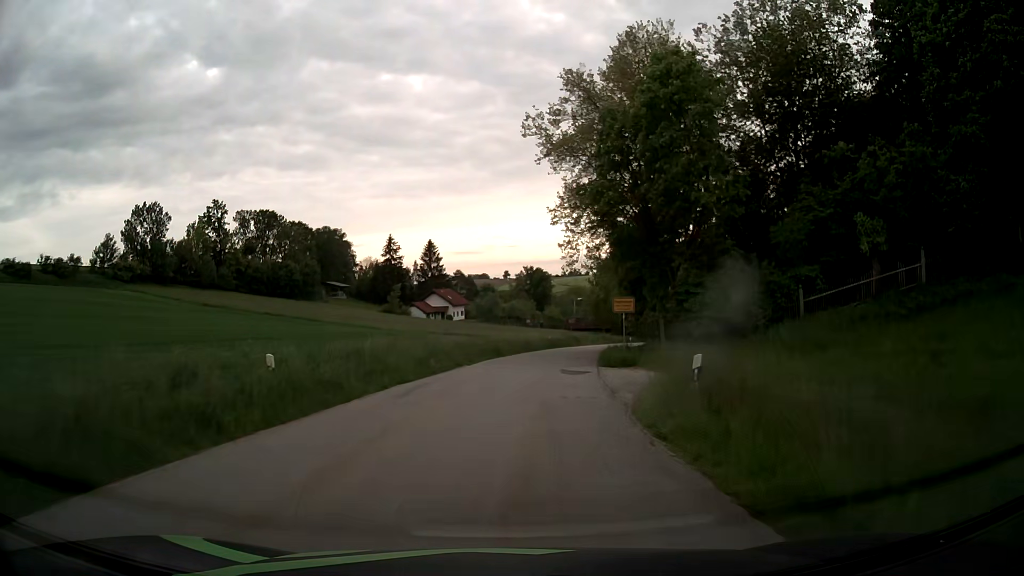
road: tertiary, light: Day
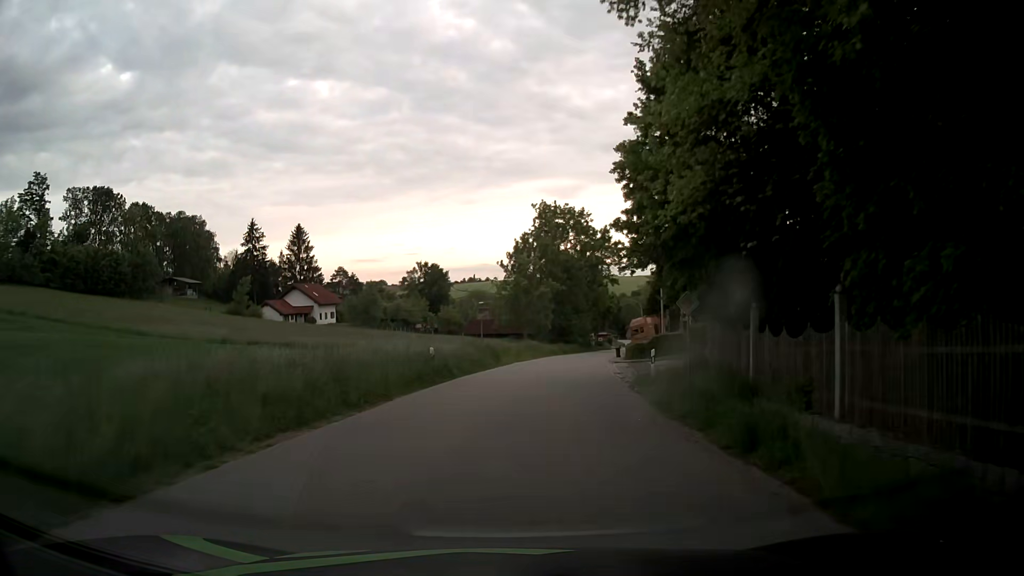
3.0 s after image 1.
(+2.8, +37.9) m; +8°
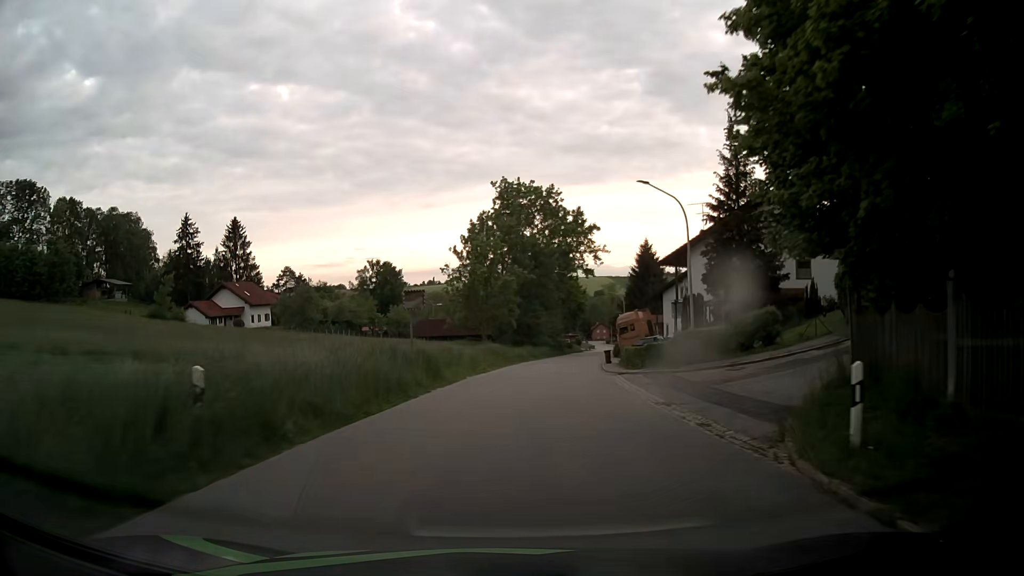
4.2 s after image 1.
(+0.7, +15.2) m; +5°
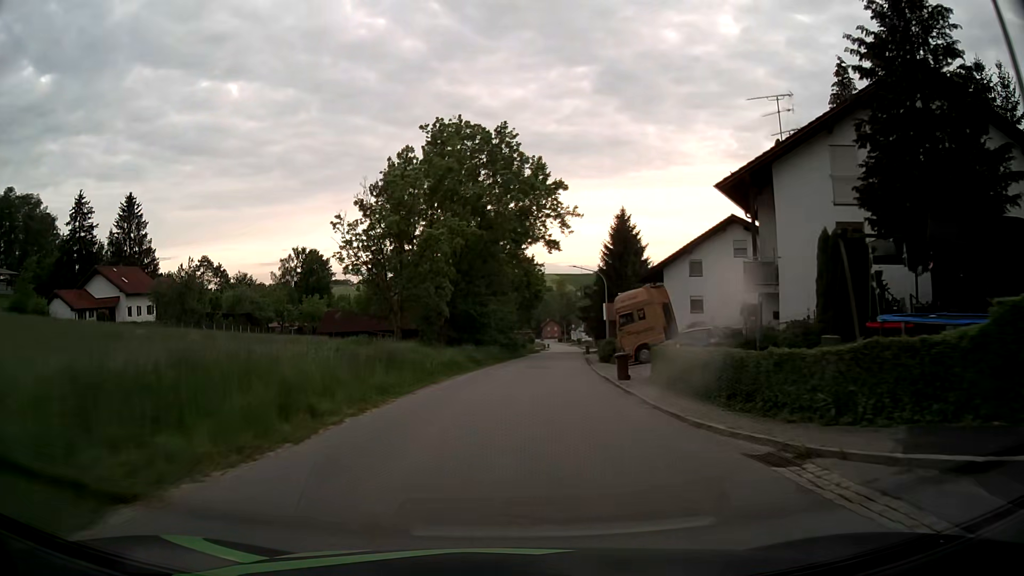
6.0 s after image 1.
(+0.8, +22.9) m; +4°
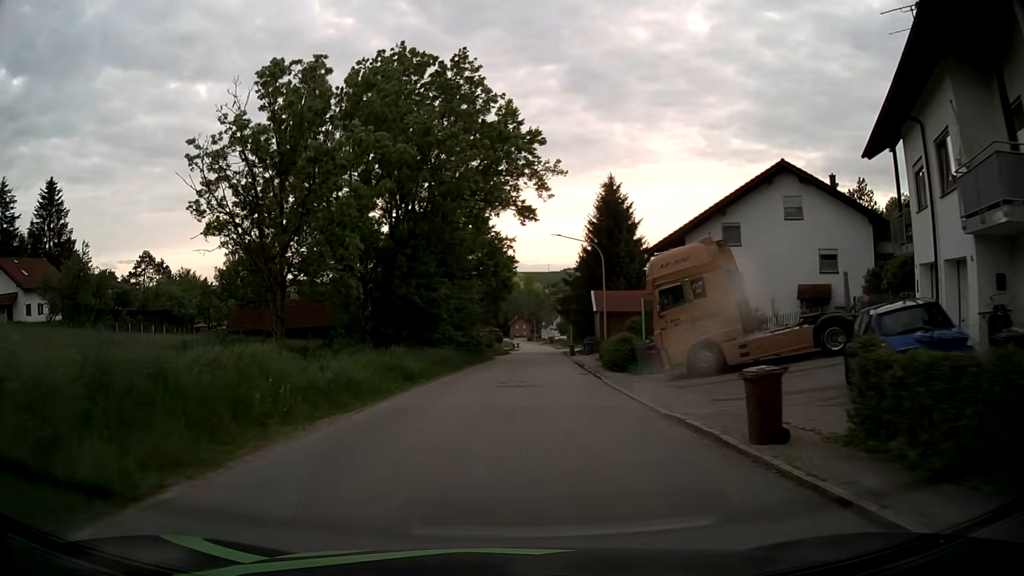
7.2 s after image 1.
(+0.4, +15.3) m; +3°
